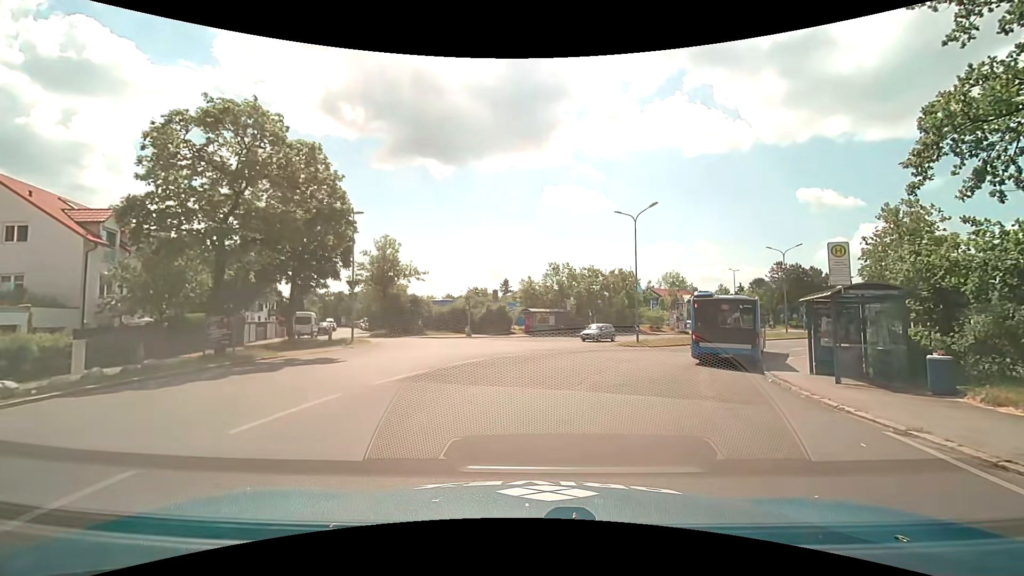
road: tertiary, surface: asphalt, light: Day
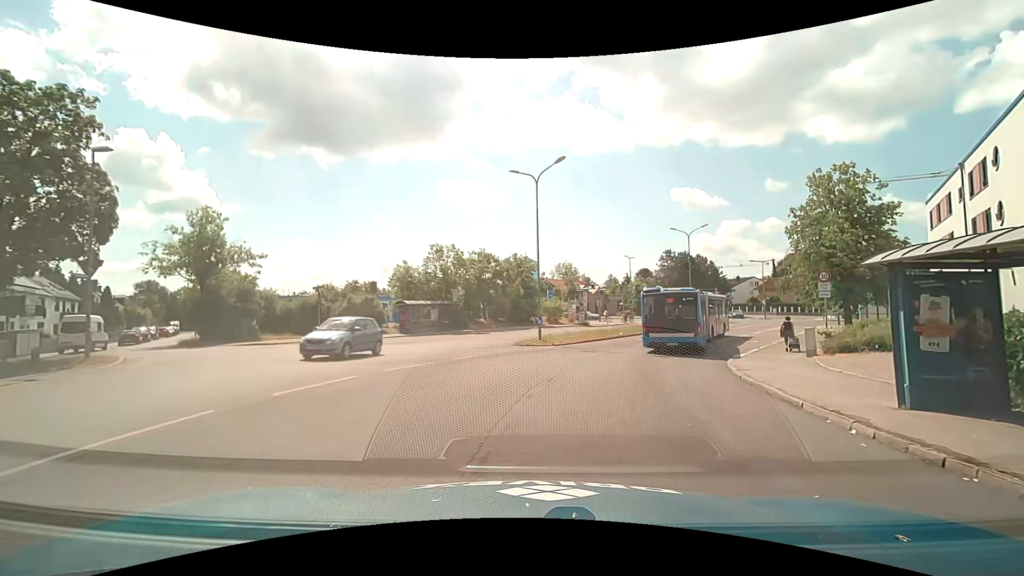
(+1.0, +9.8) m; +11°
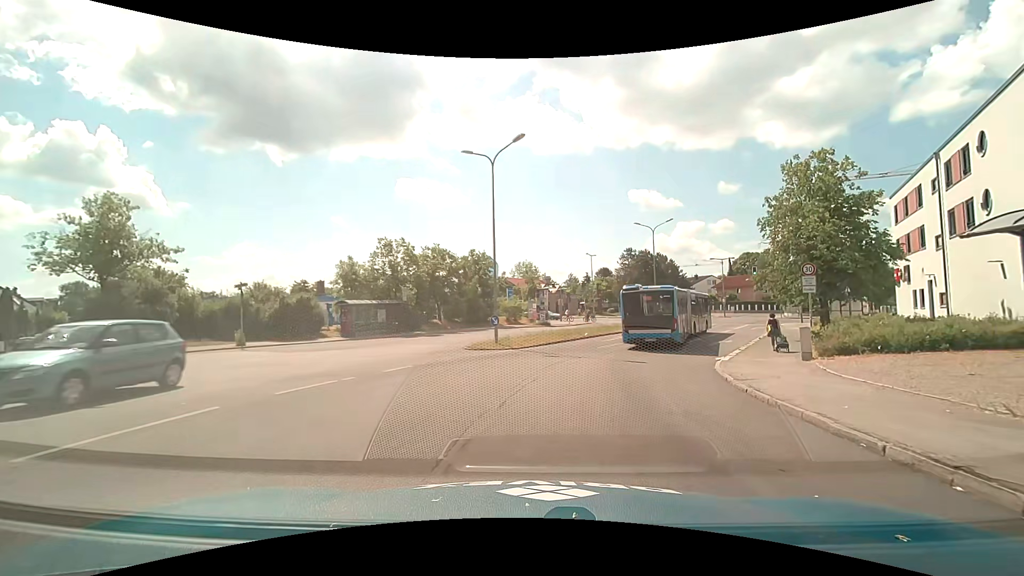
(+0.2, +3.5) m; +4°
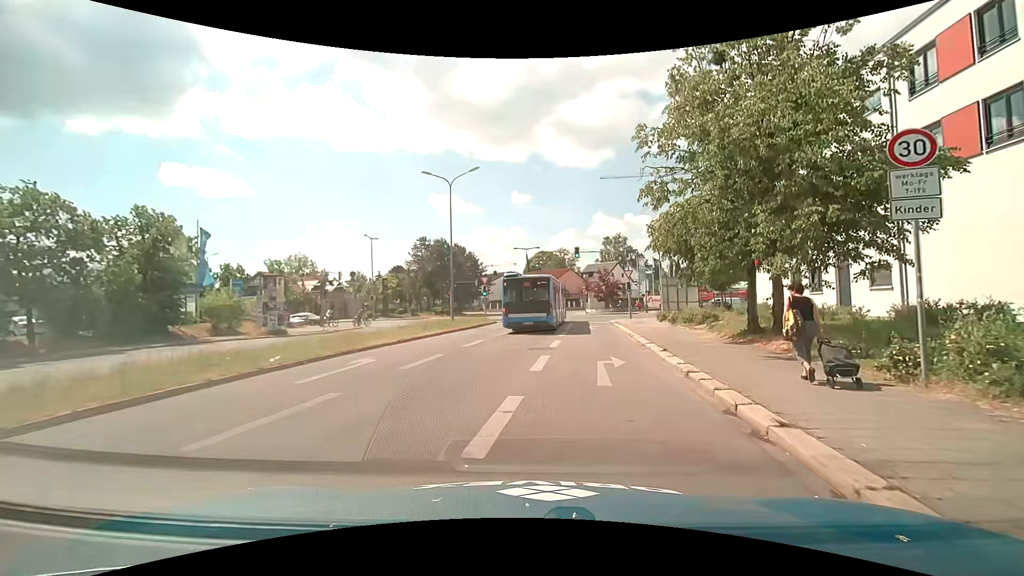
(+4.2, +18.8) m; +24°
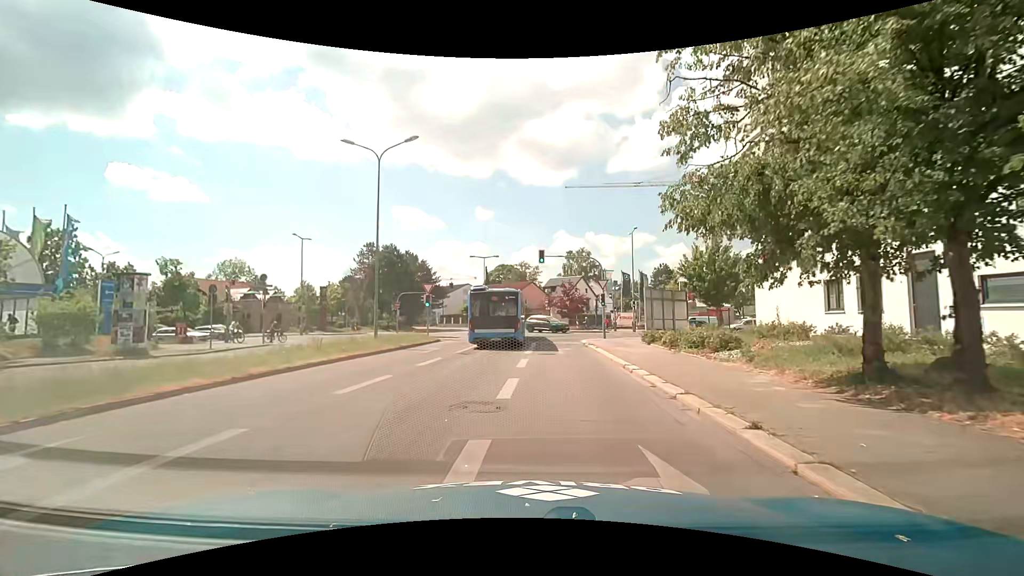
(+0.4, +8.0) m; +5°
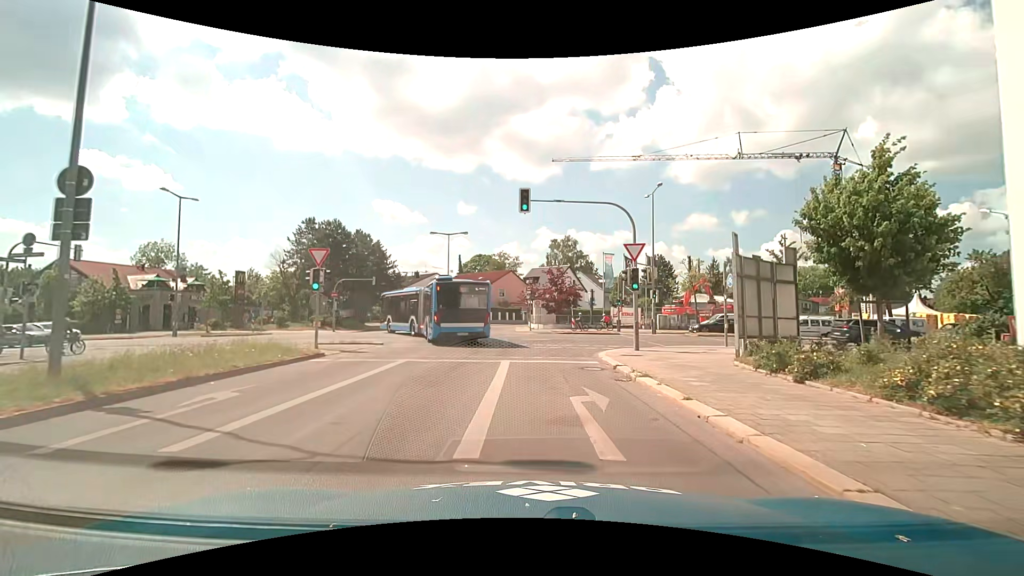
(+0.1, +15.7) m; +3°
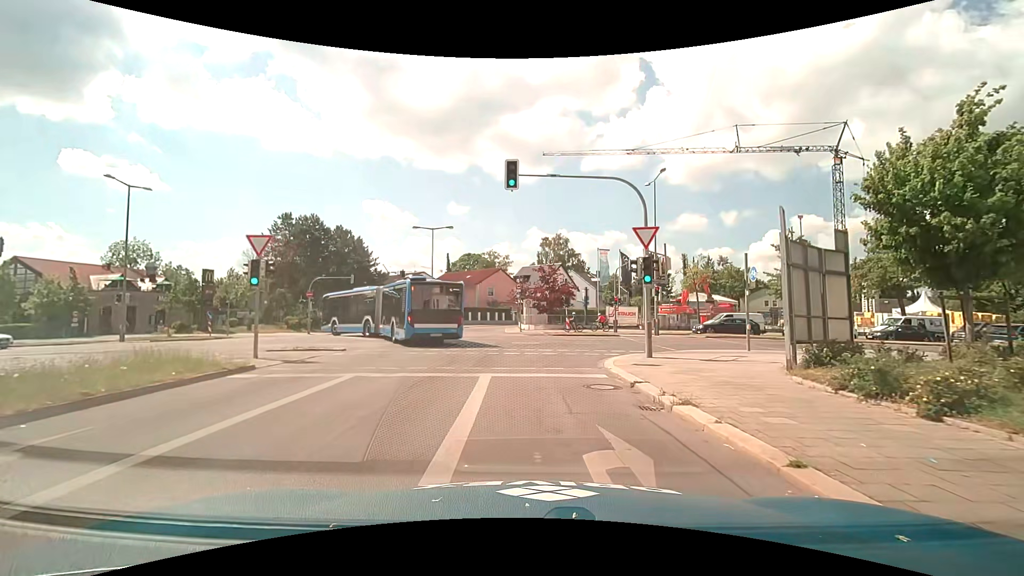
(0.0, +3.5) m; 0°
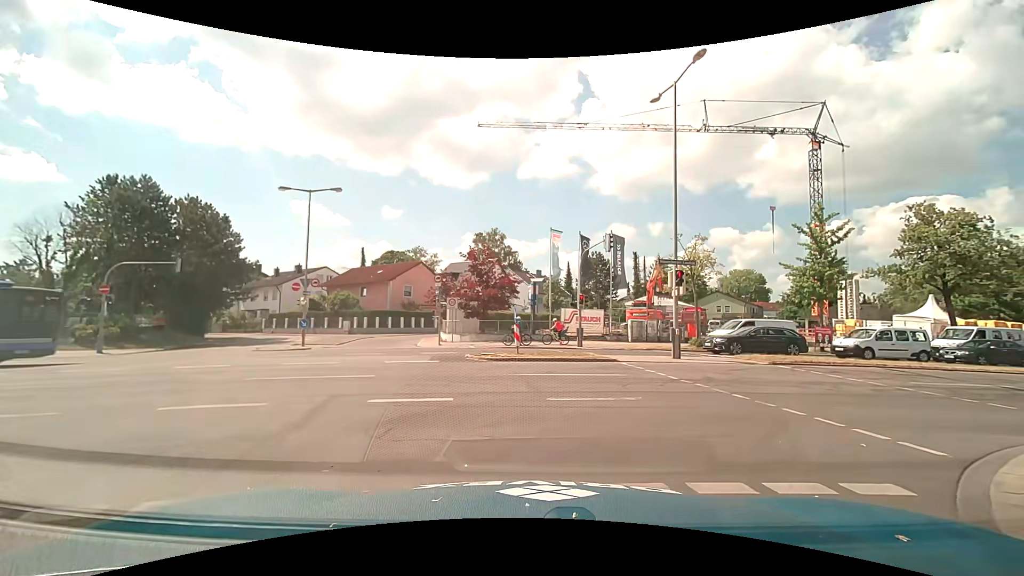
(+0.4, +15.5) m; +8°
(+3, +9) (+11, +14) (+21, +16) (+31, +19) (+41, +21) (+50, +23) (+60, +25) (+70, +27) (+80, +29) (+89, +32) m
